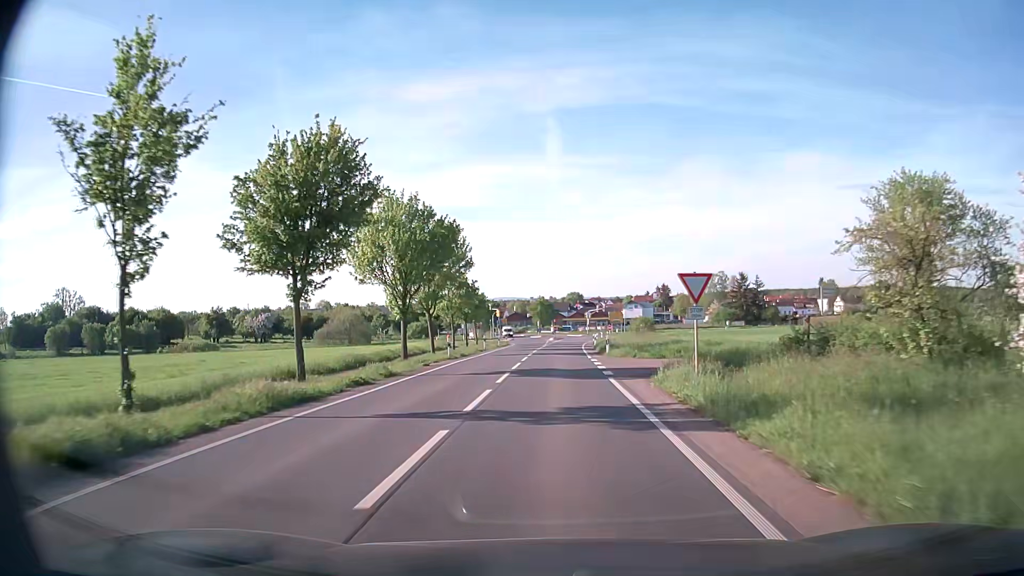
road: secondary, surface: asphalt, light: Day
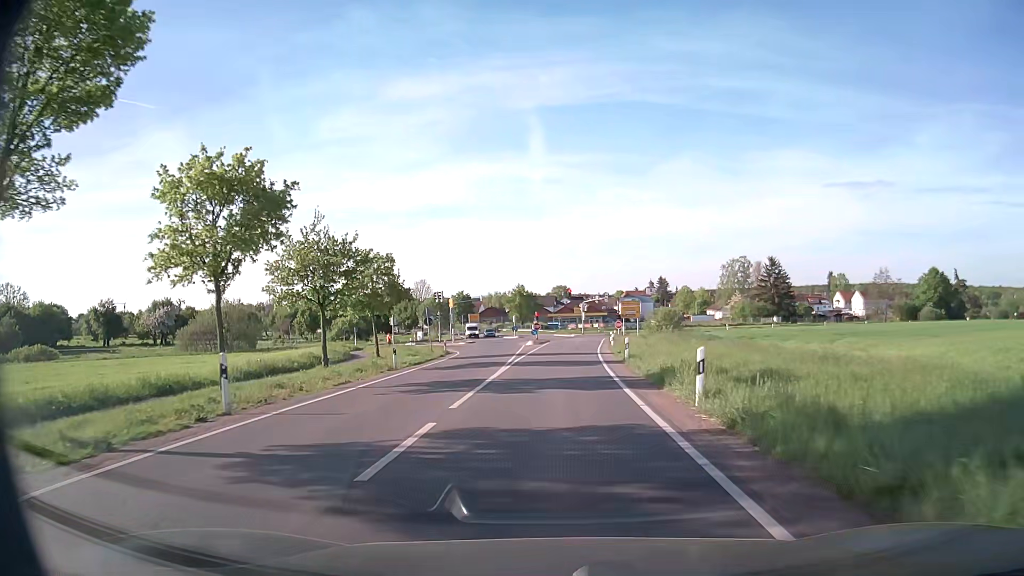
(+0.5, +40.7) m; +1°
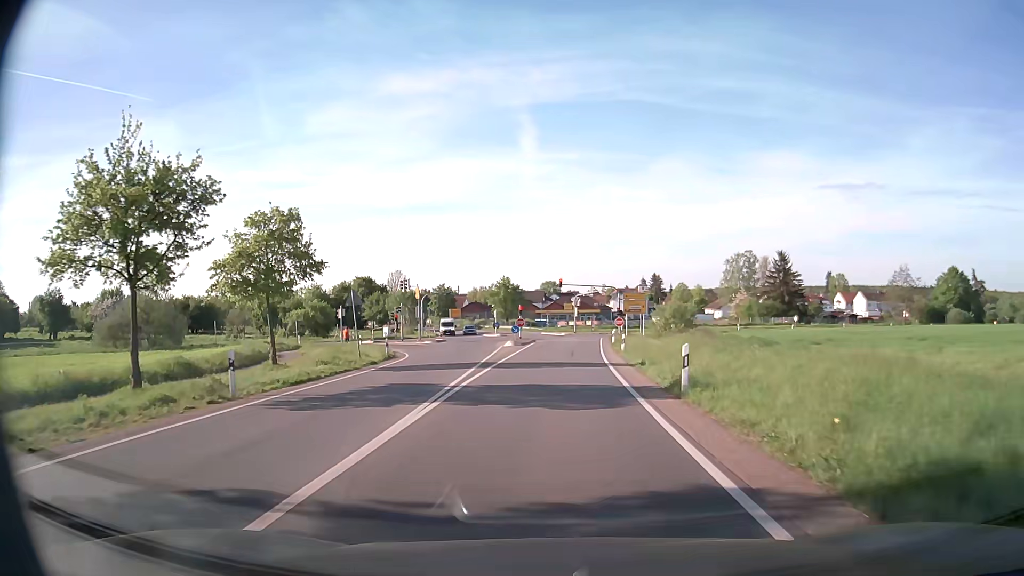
(+0.1, +14.2) m; +1°
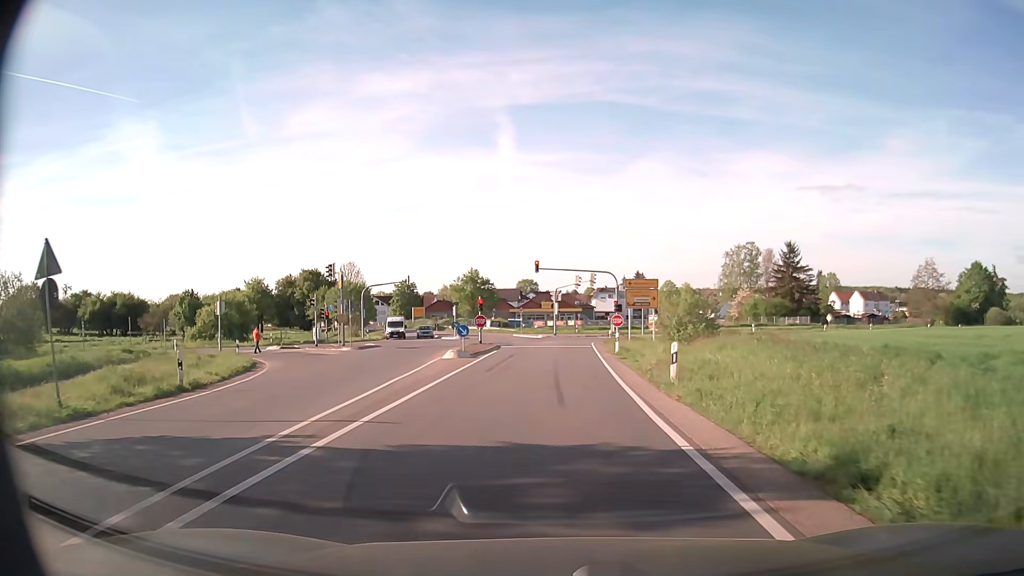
(+0.3, +18.6) m; +2°
(0, +10) (0, +20) (+1, +30) (+1, +40) (+1, +50) (+4, +59) (+11, +67) (+20, +71) (+29, +76) (+38, +80) m
